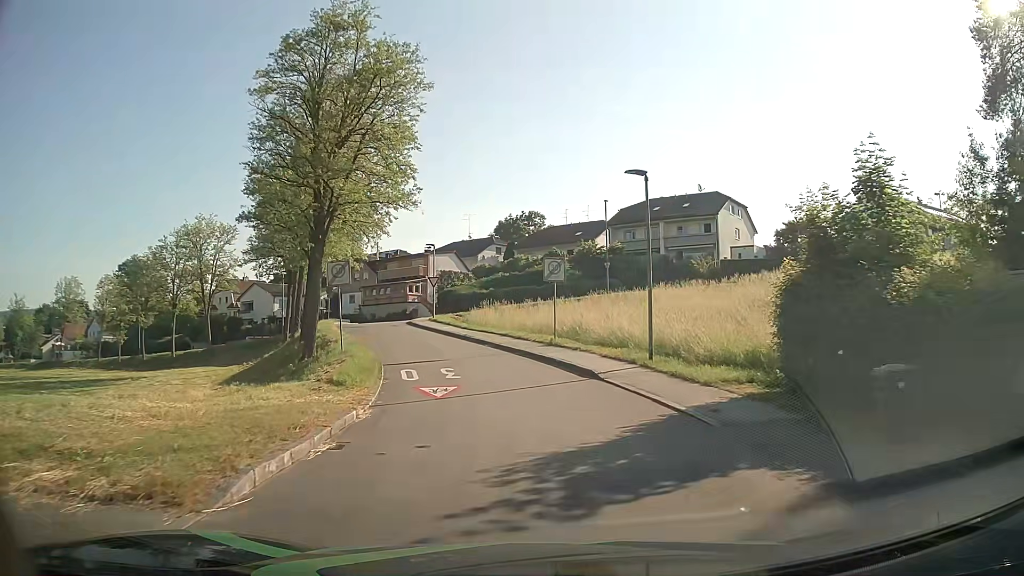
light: Day
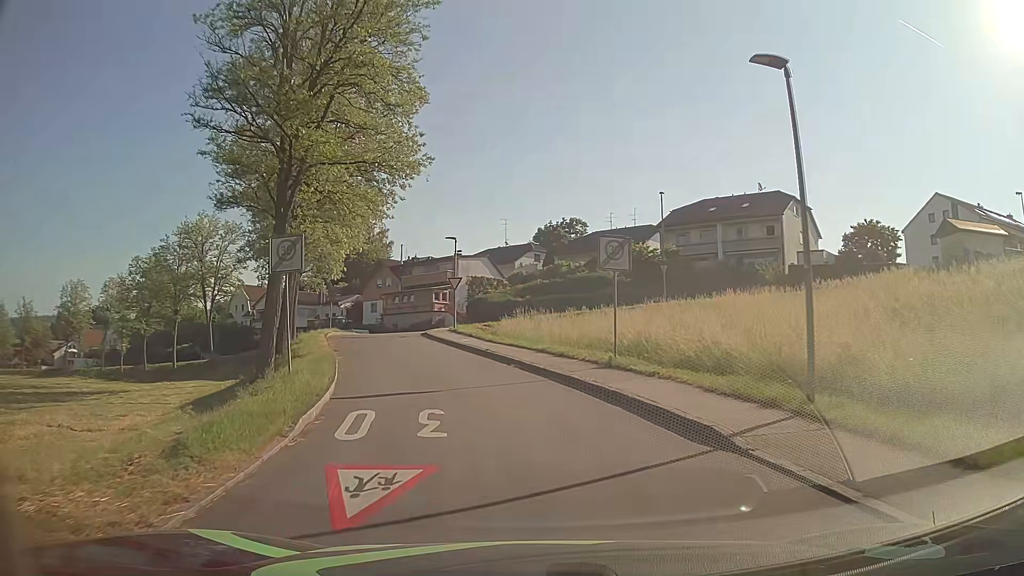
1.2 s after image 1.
(-0.2, +8.6) m; -4°
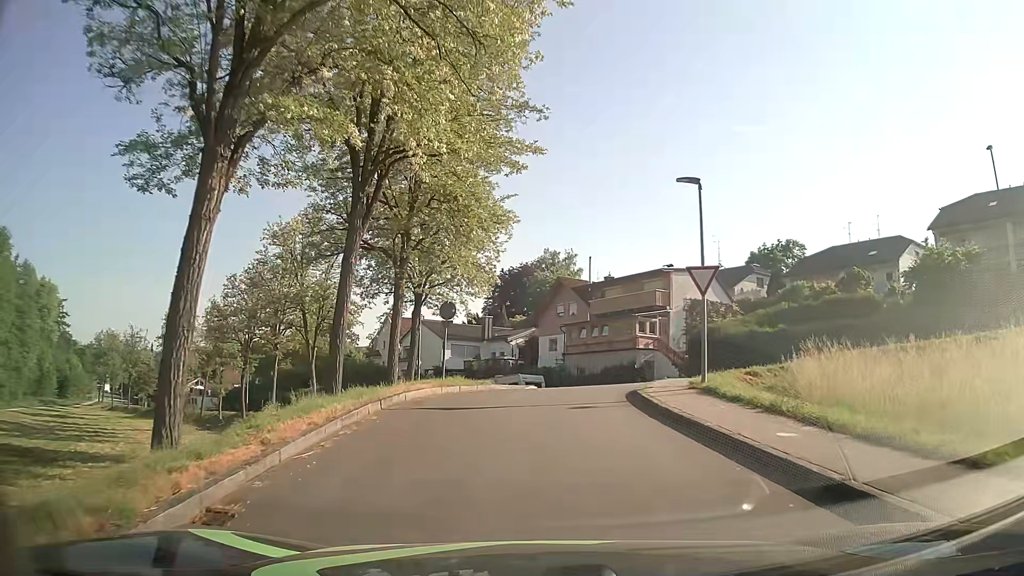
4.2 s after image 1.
(-3.2, +20.3) m; -16°
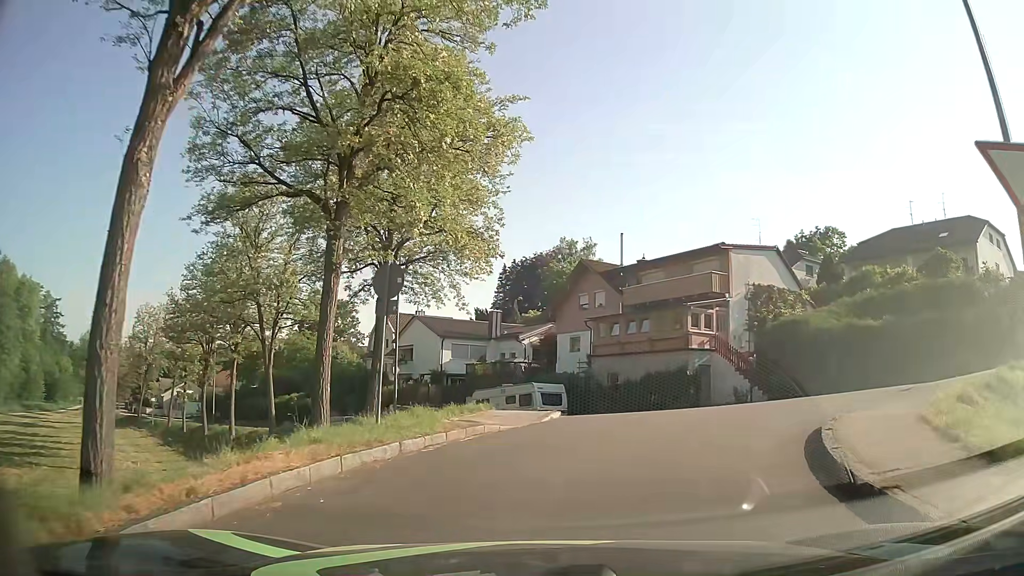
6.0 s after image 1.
(-0.1, +10.8) m; 0°
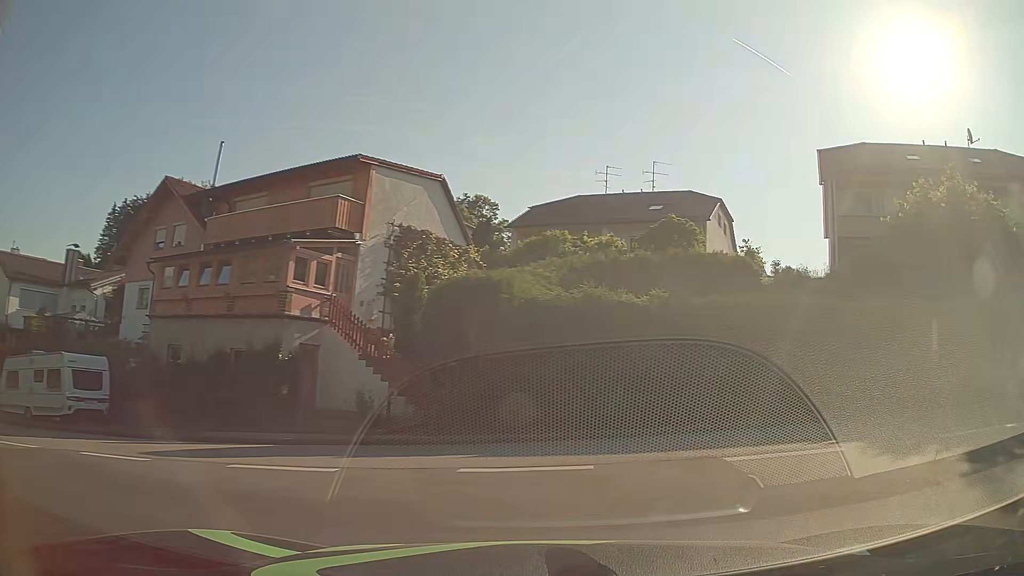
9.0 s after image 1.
(+2.3, +12.9) m; +33°
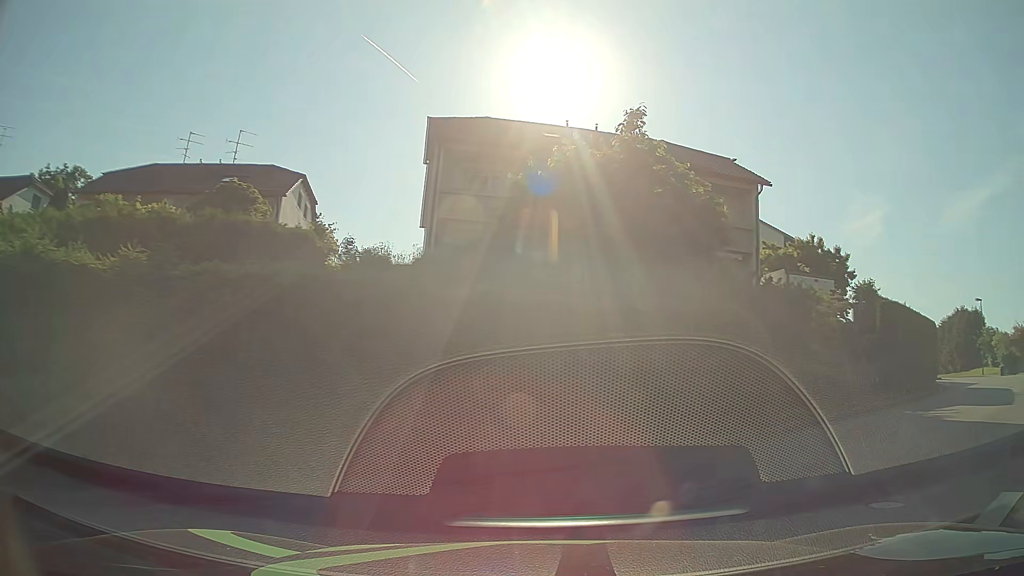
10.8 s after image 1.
(+1.9, +6.5) m; +35°
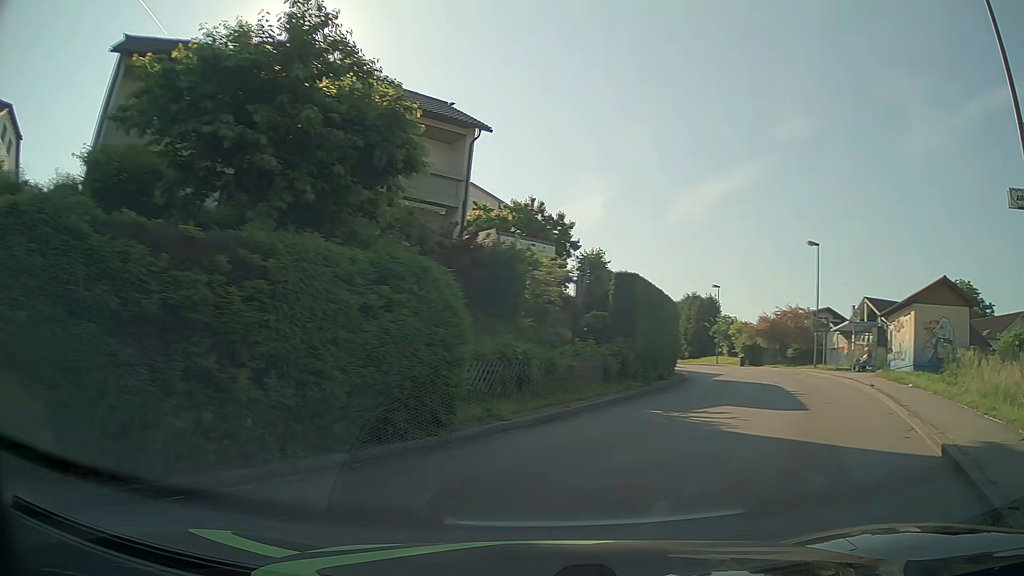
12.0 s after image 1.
(+0.9, +4.5) m; +25°
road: unclassified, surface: asphalt
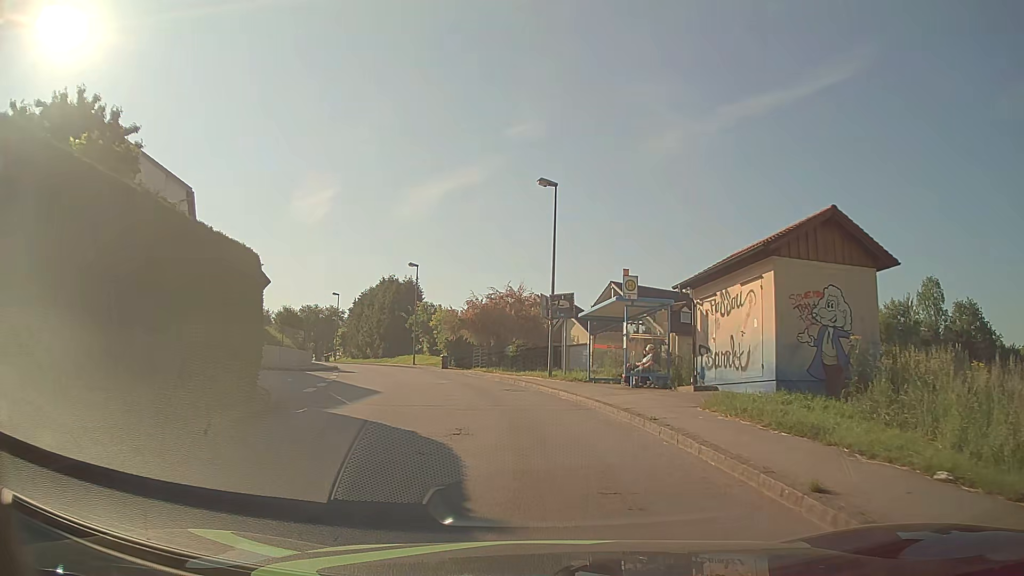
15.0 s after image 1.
(+5.7, +15.2) m; +24°
(0, +10) (-2, +20) (-4, +30) (-7, +39) (-12, +48) (-17, +57) (-22, +65) (-27, +74) (-31, +83) (-35, +92) m
